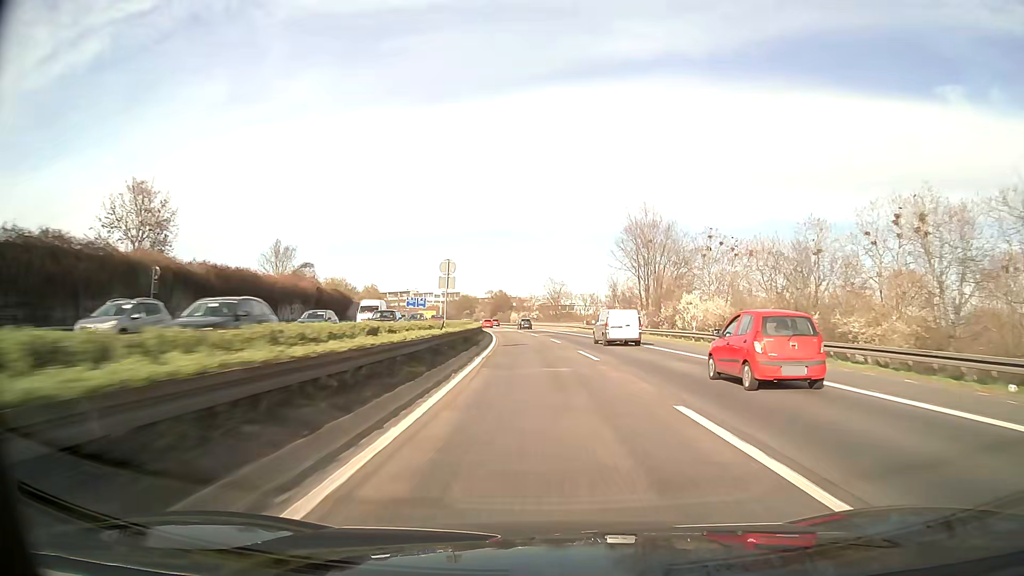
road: motorway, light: Day
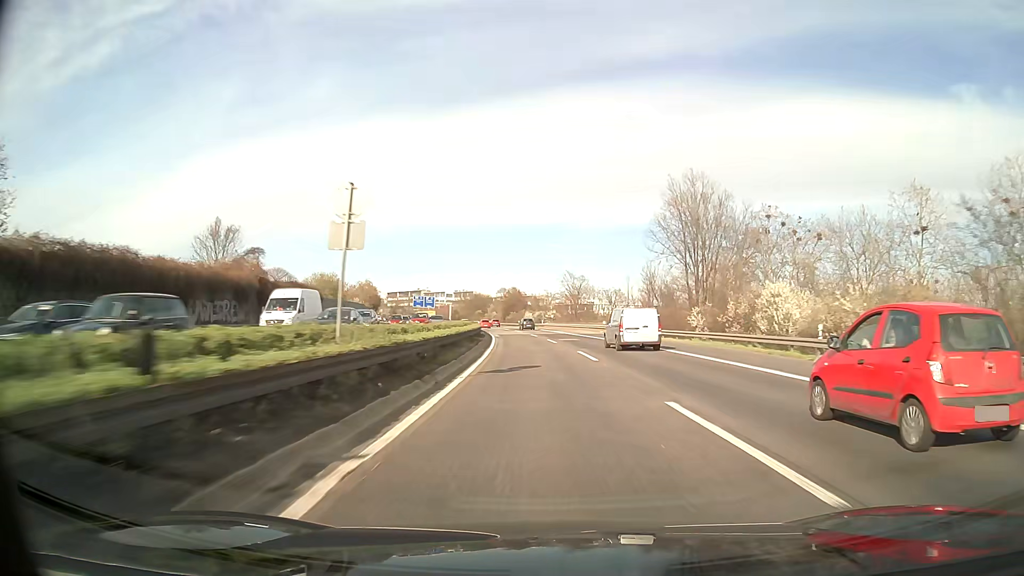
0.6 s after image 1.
(-0.2, +17.4) m; -1°
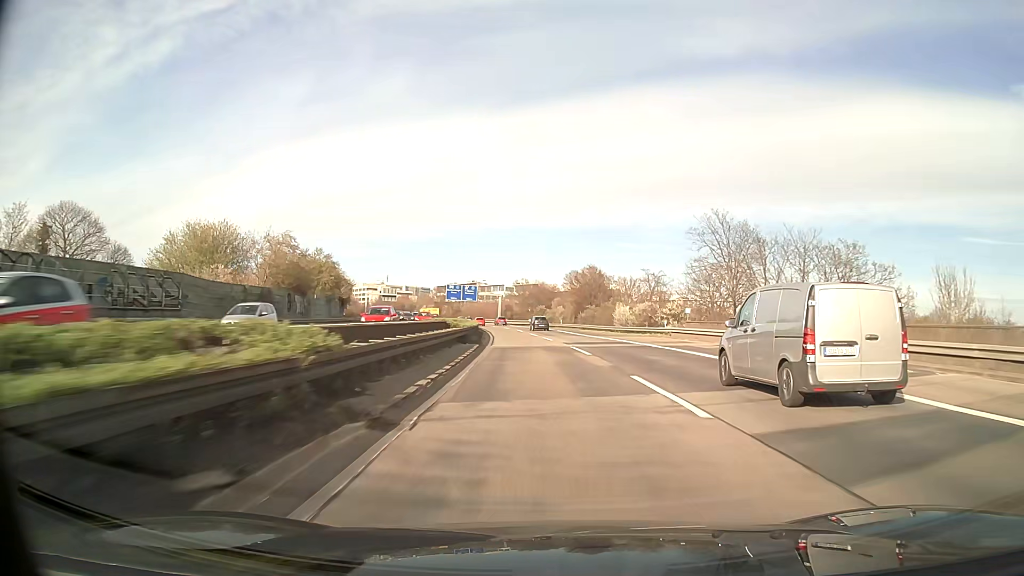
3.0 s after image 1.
(-3.6, +69.5) m; -6°
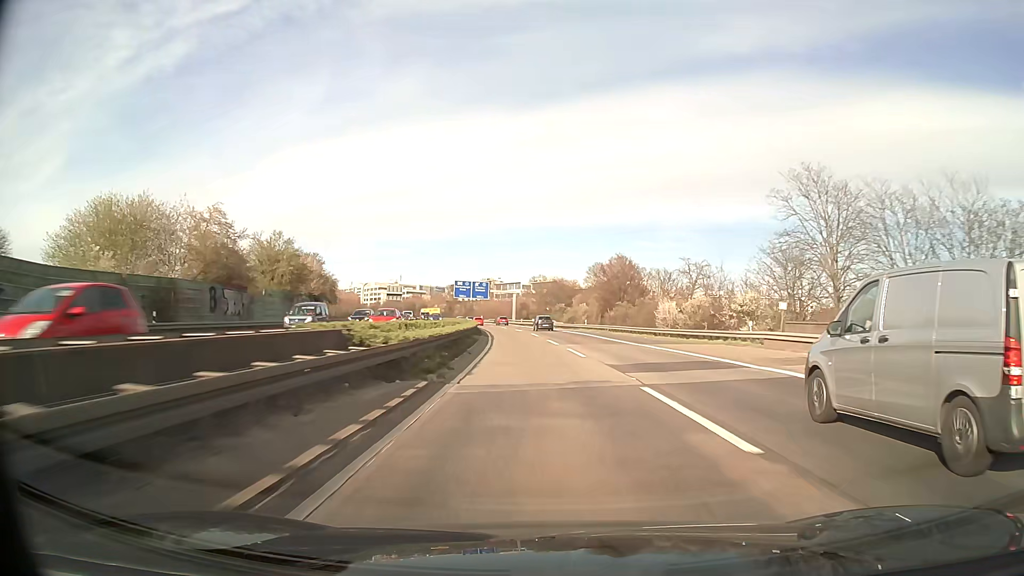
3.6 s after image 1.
(-0.2, +17.4) m; -2°
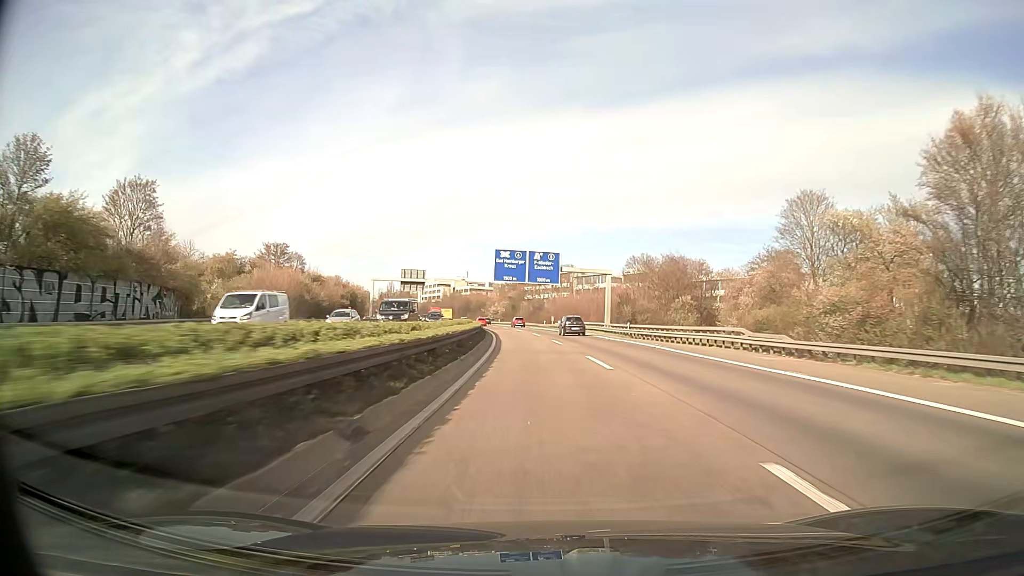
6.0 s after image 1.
(-4.2, +69.5) m; -7°
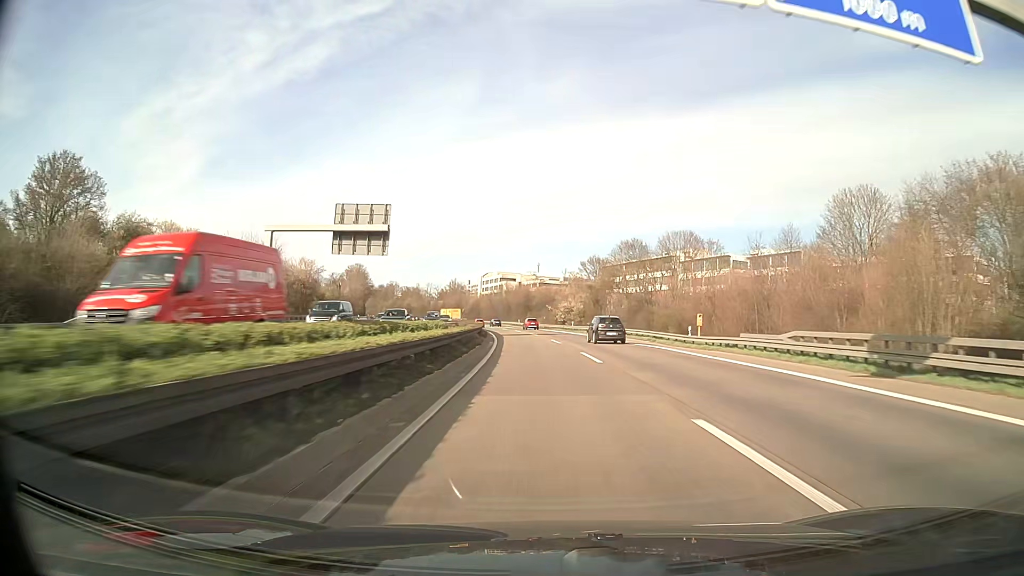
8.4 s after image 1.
(-3.9, +69.6) m; -7°
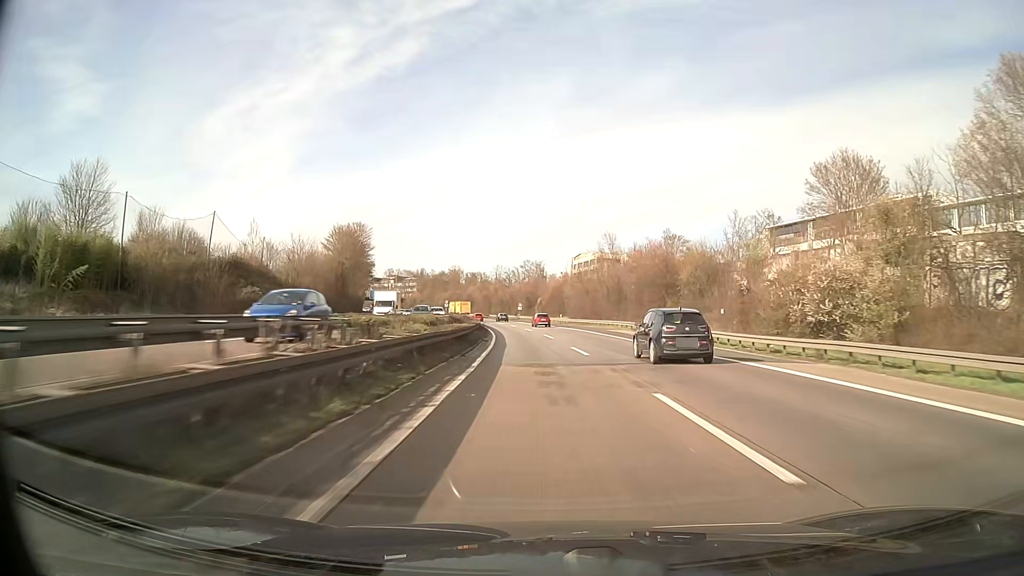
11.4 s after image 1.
(-6.2, +87.1) m; -8°
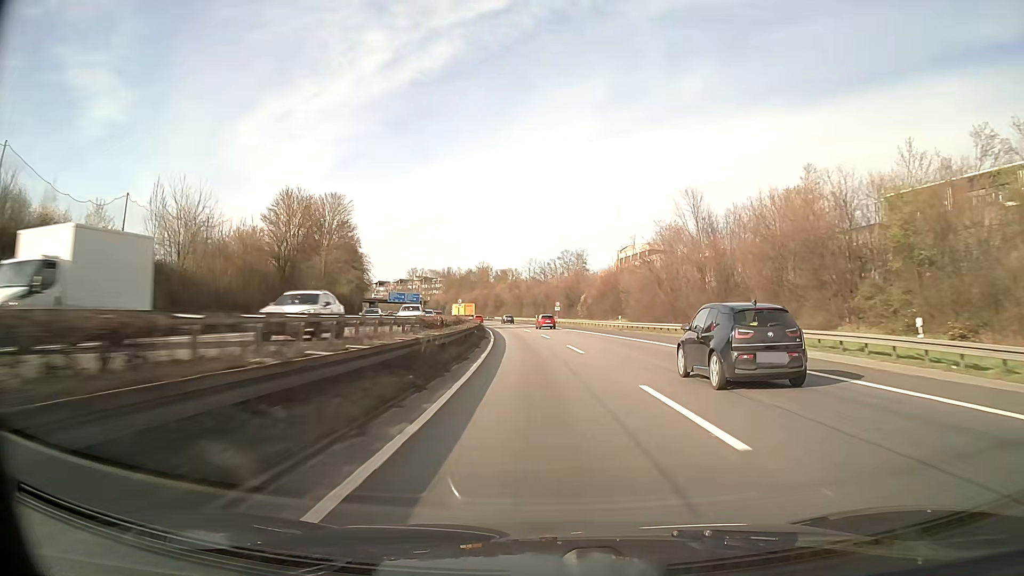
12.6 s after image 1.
(-0.9, +34.9) m; -3°
(0, +10) (0, +20) (-1, +30) (-1, +40) (-2, +50) (-3, +60) (-4, +70) (-5, +80) (-6, +90) (-8, +100) m
